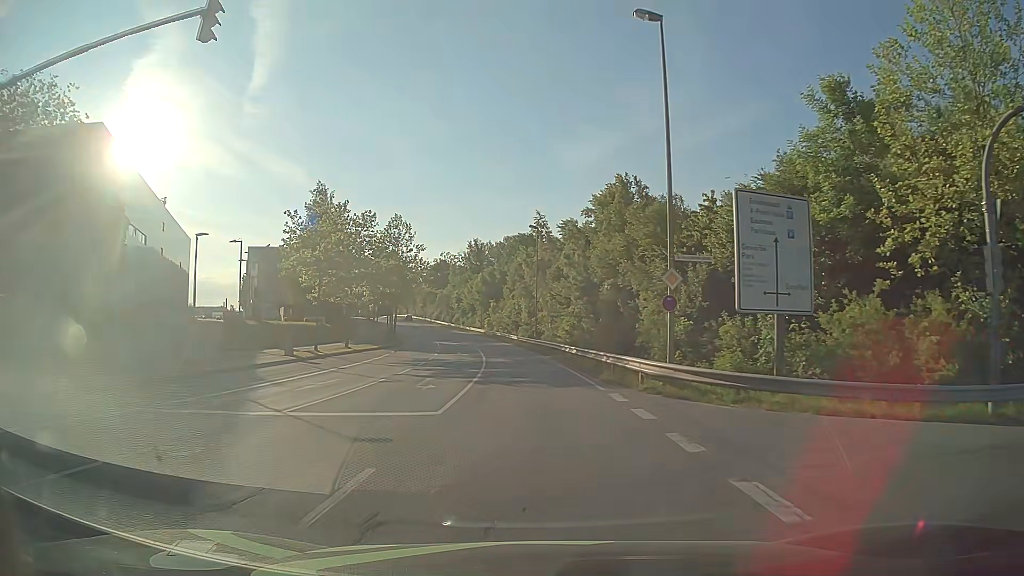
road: secondary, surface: asphalt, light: Day
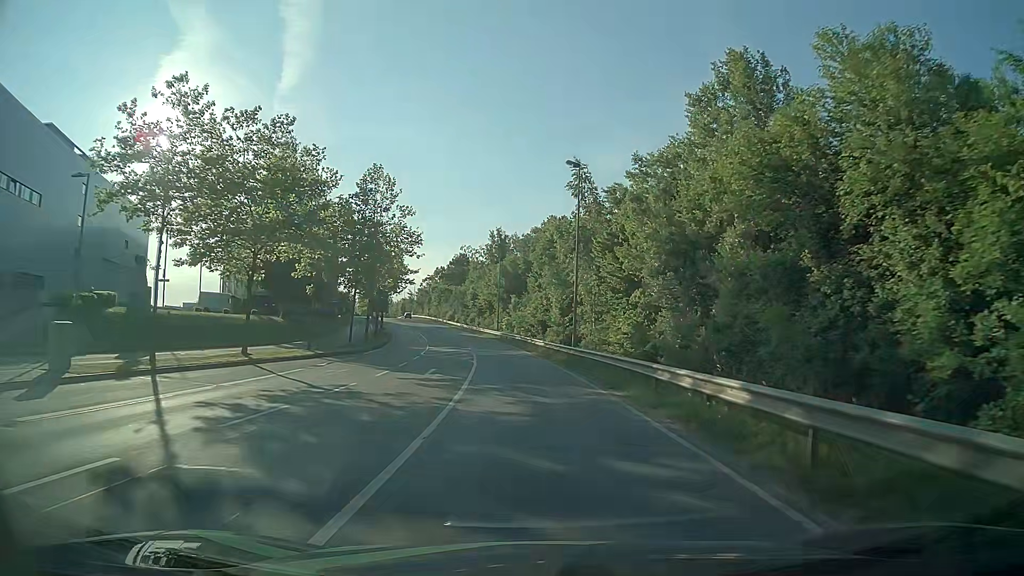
(-0.5, +22.5) m; -2°
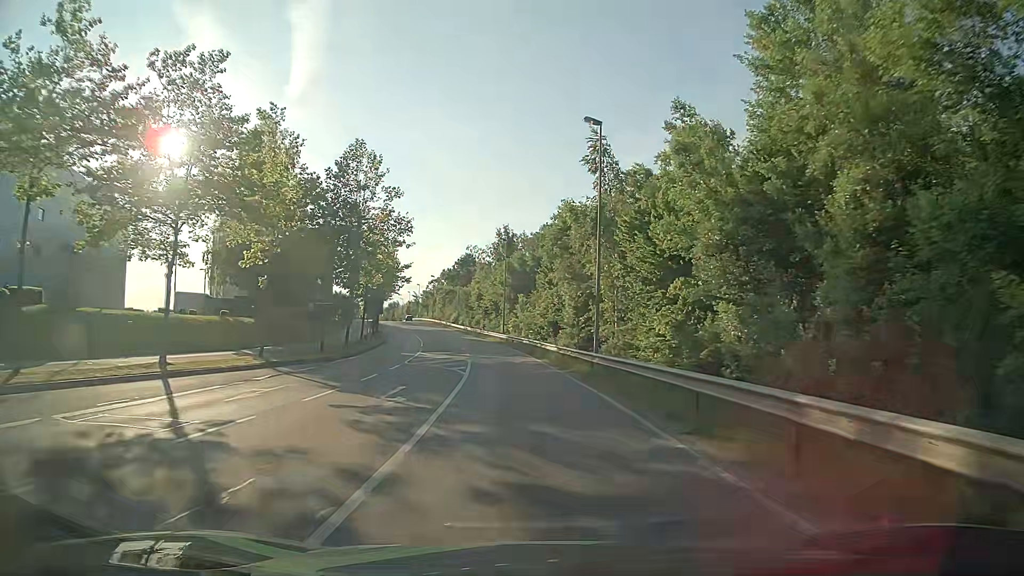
(0.0, +7.7) m; -1°
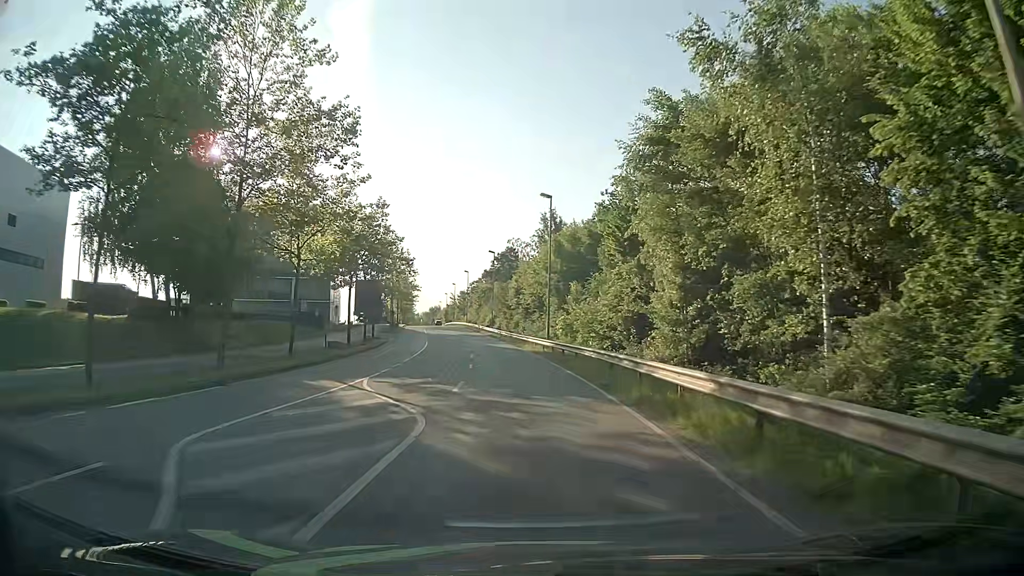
(-0.6, +23.1) m; -4°
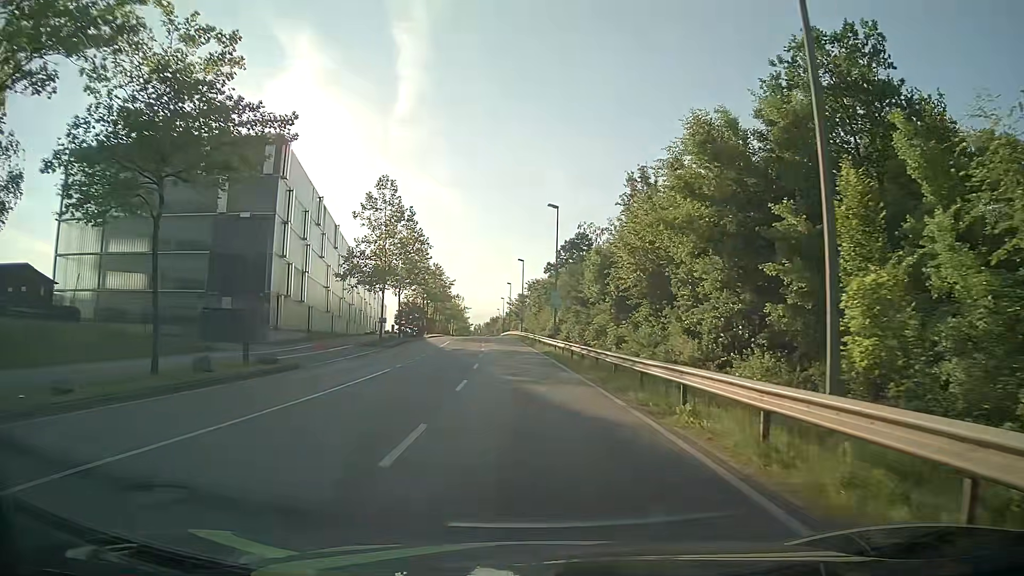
(-2.0, +35.7) m; -6°
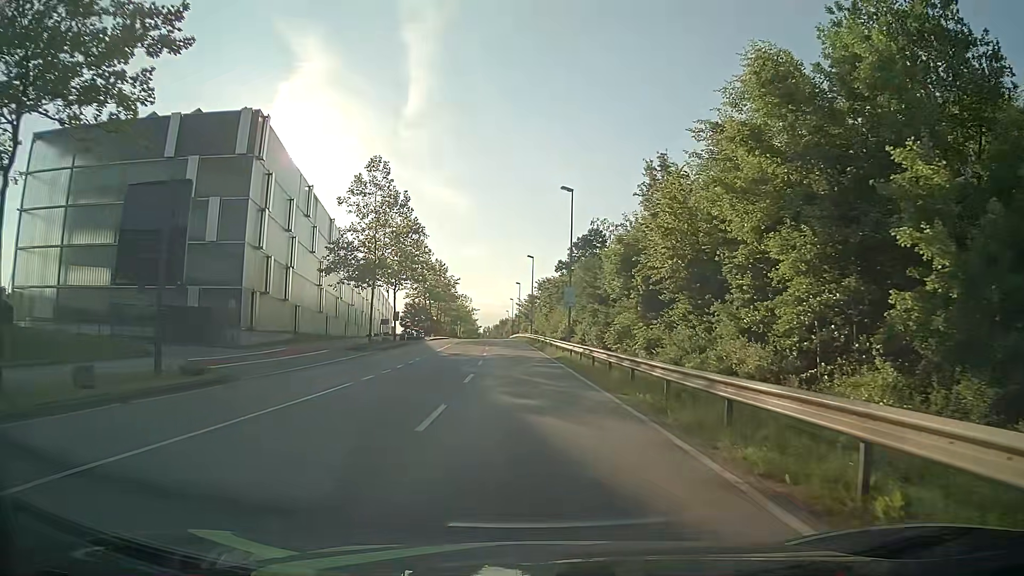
(0.0, +6.4) m; -1°
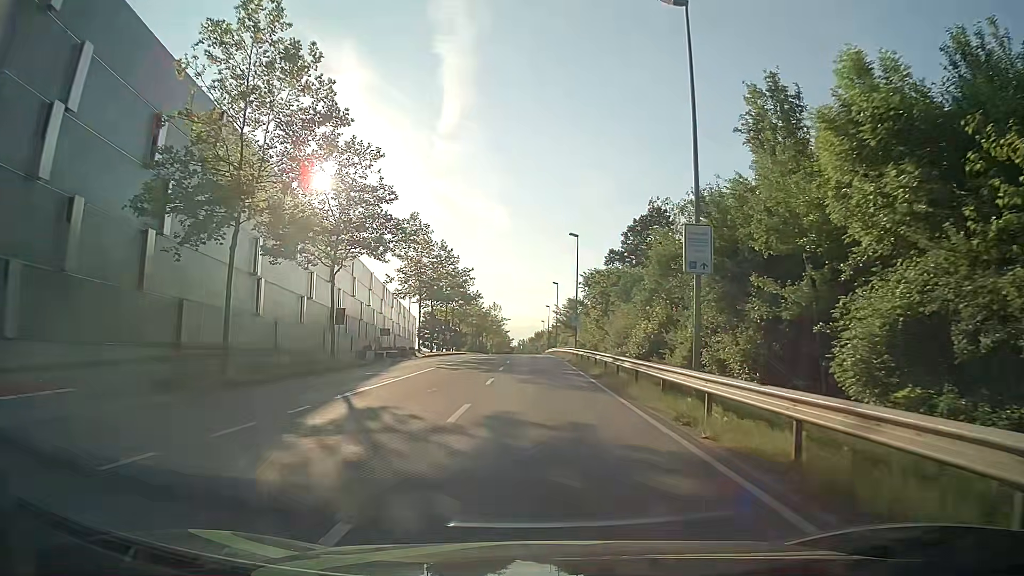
(-0.6, +26.1) m; -2°
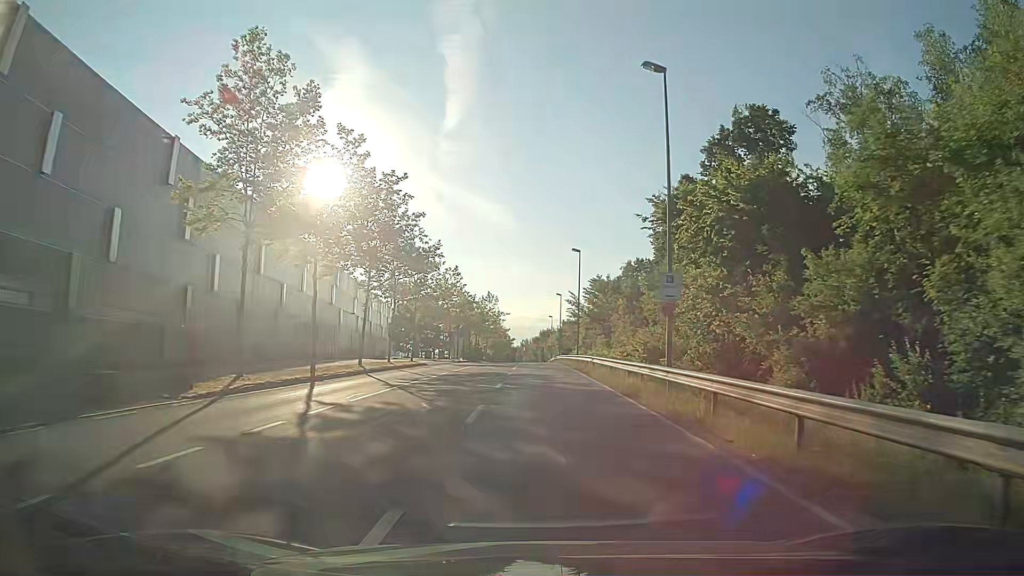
(-0.8, +35.8) m; -1°
(0, +10) (0, +20) (0, +30) (0, +40) (0, +50) (0, +60) (0, +70) (0, +80) (0, +90) (0, +100) m
